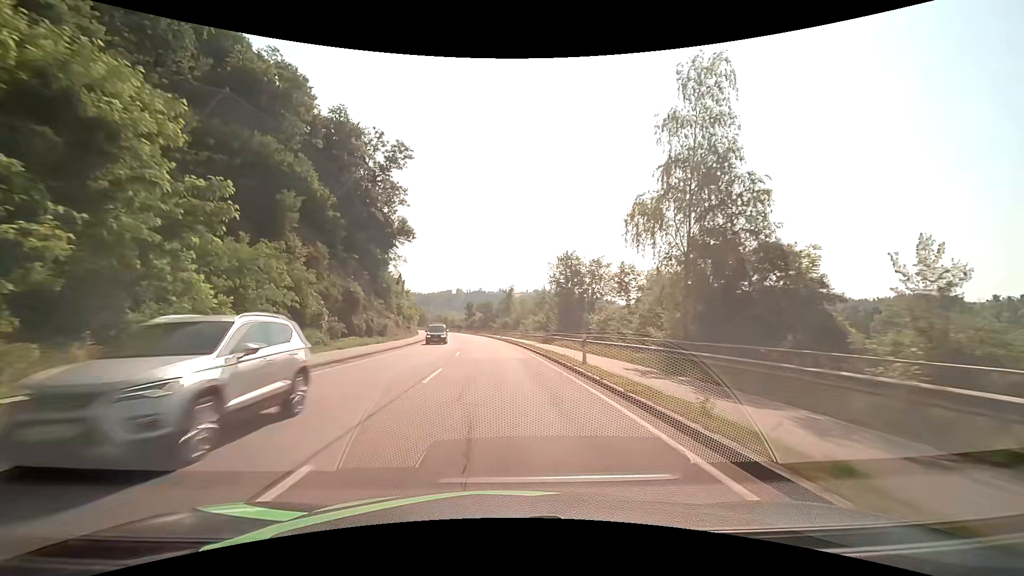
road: primary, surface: asphalt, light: Day
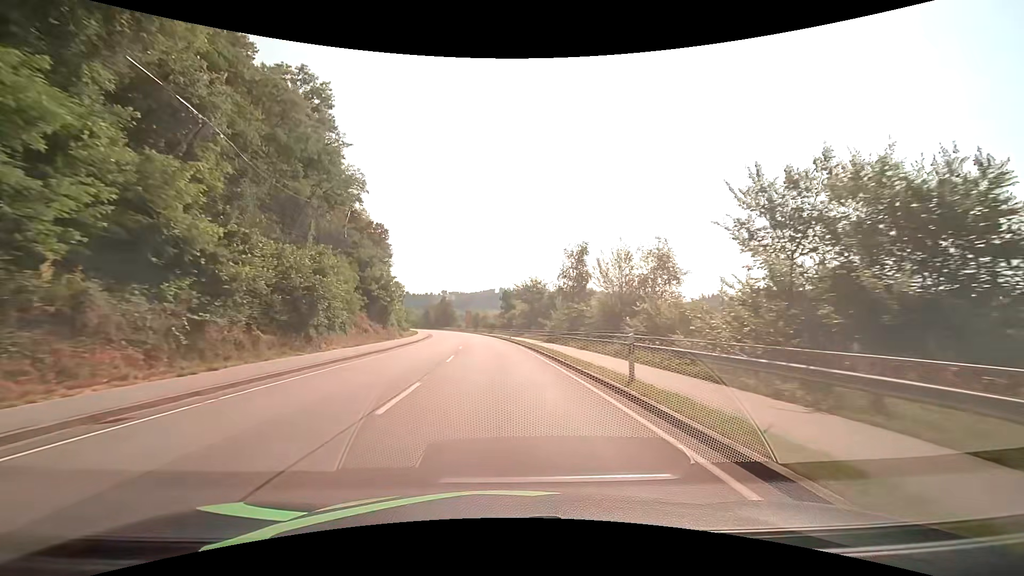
(-2.4, +53.6) m; -5°
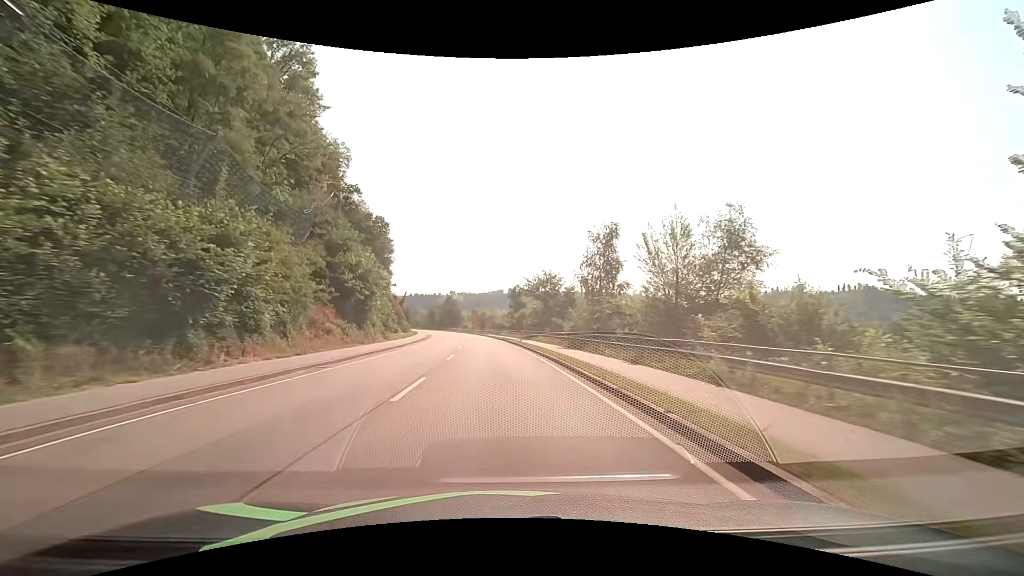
(-0.1, +10.7) m; -1°
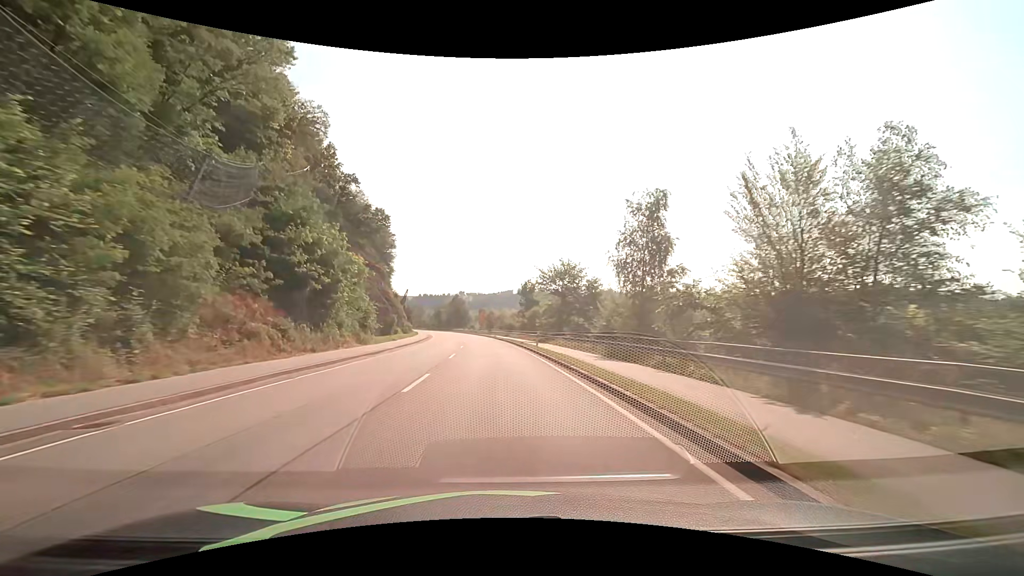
(0.0, +10.7) m; -1°
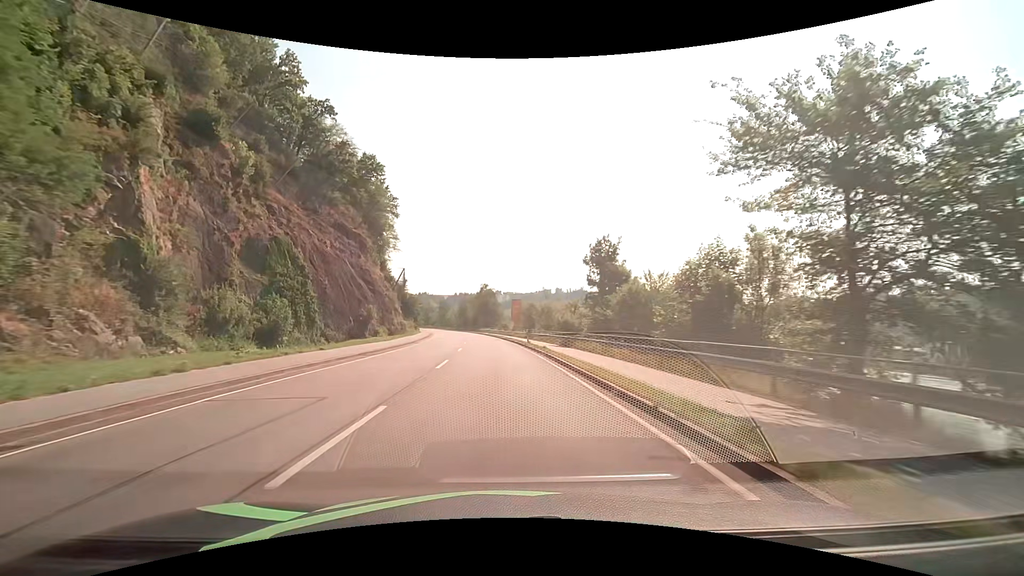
(-1.6, +42.9) m; -4°
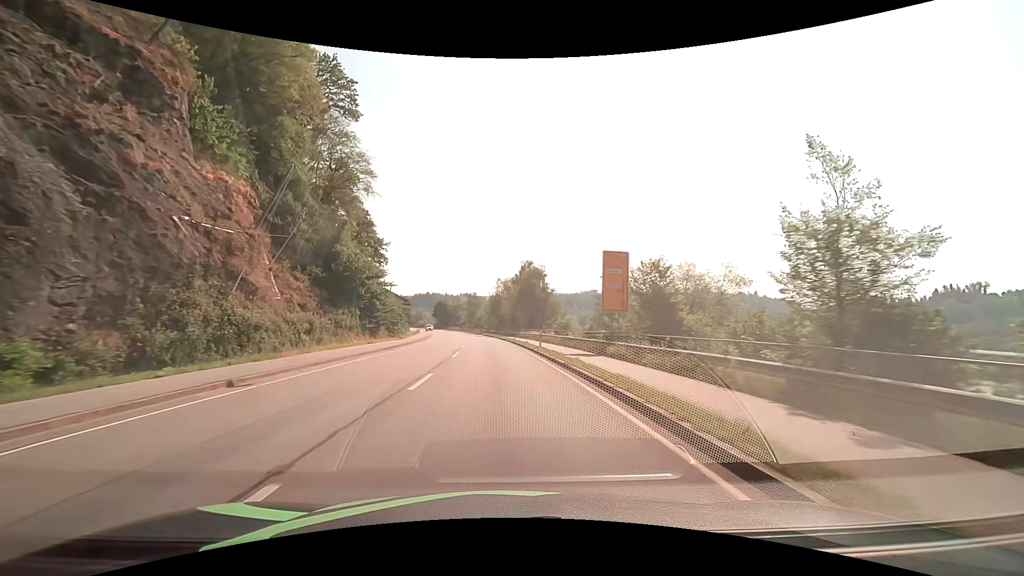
(-2.1, +53.6) m; -5°
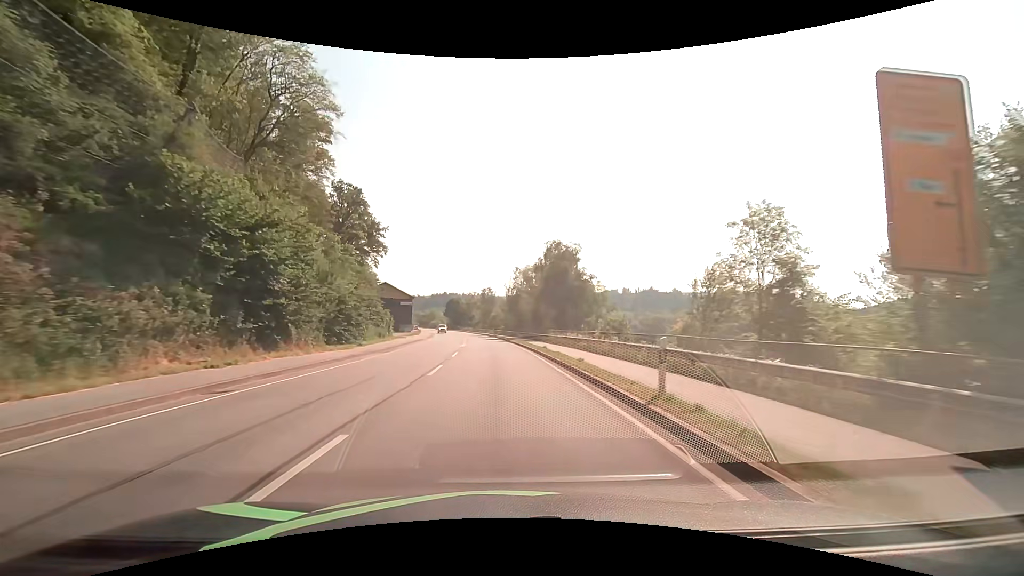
(-0.4, +21.4) m; -2°
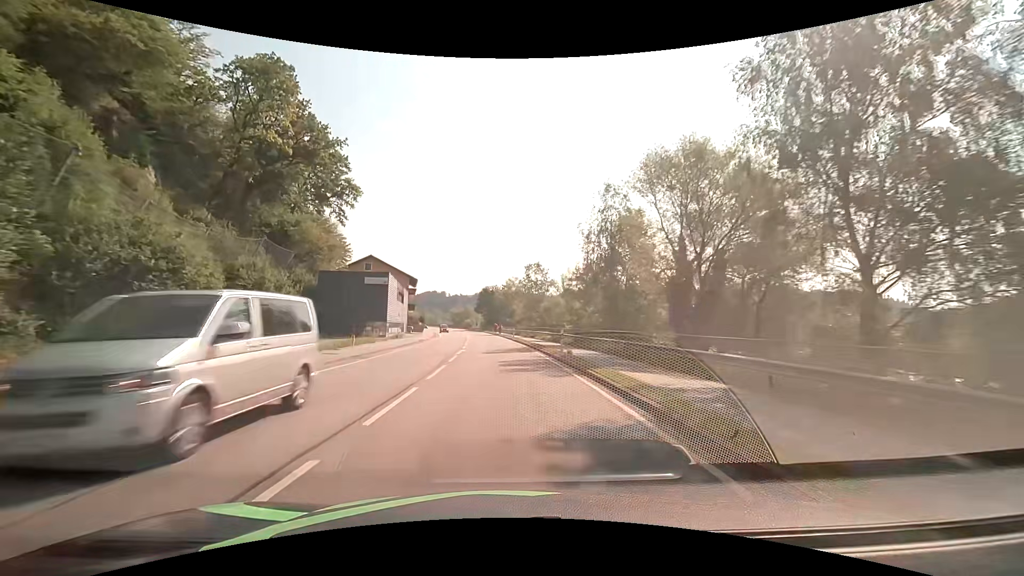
(-2.5, +53.6) m; -5°
(0, +10) (0, +20) (-1, +30) (-1, +40) (-2, +50) (-2, +60) (-3, +70) (-4, +80) (-5, +90) (-6, +100) m
